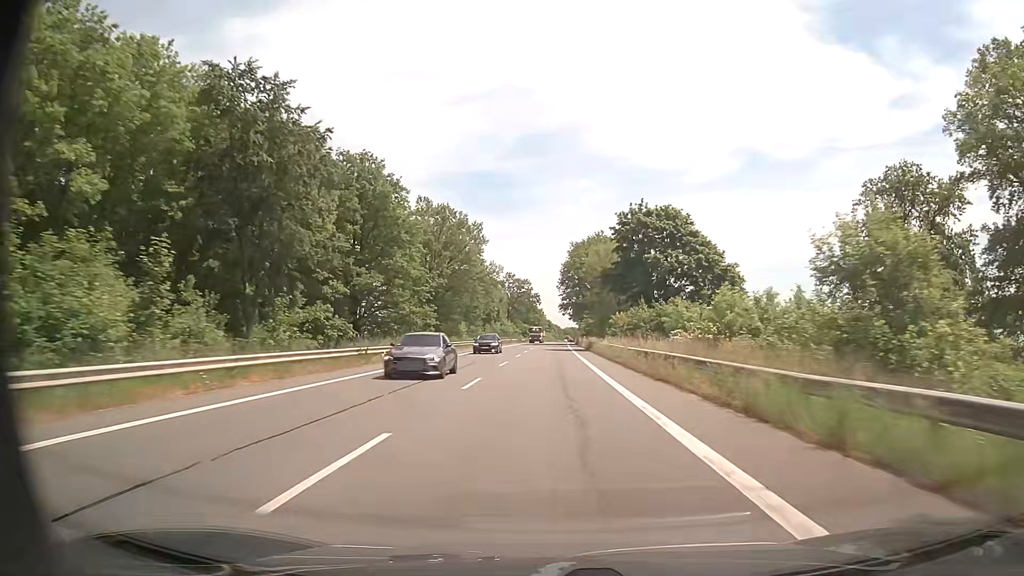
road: secondary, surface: asphalt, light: Day
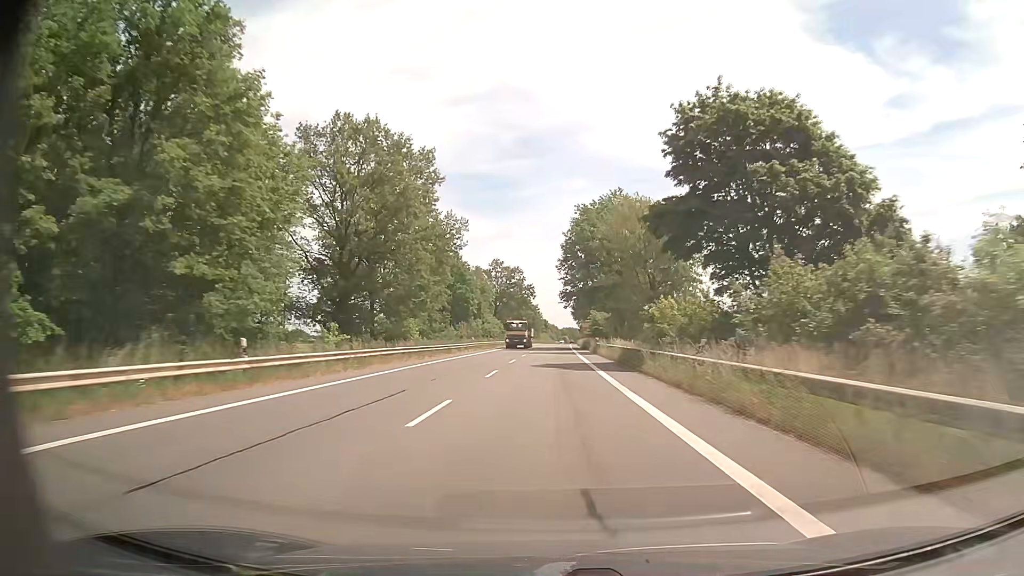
(+0.1, +31.4) m; 0°
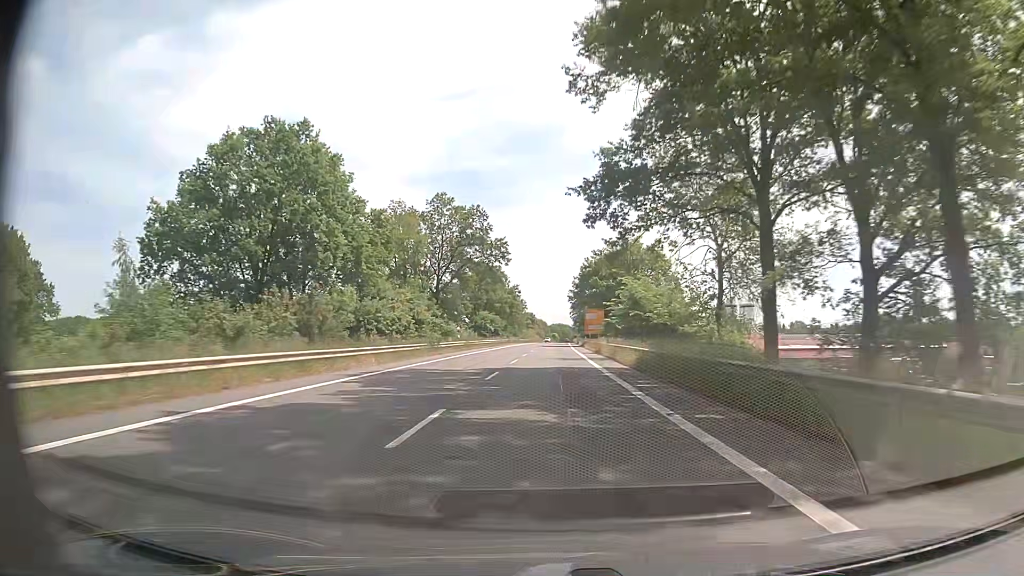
(+0.3, +62.8) m; +1°
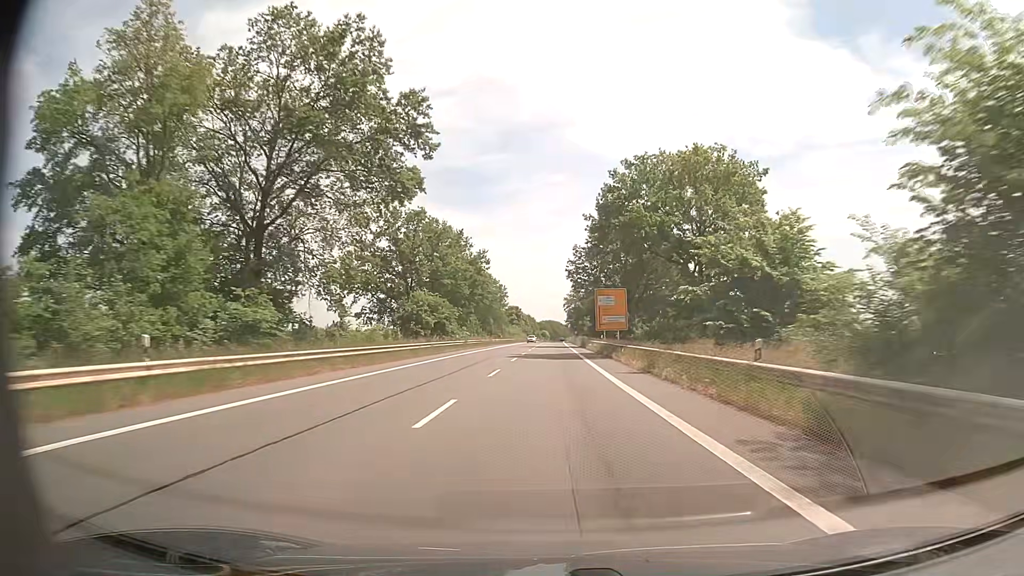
(+0.2, +47.1) m; +1°
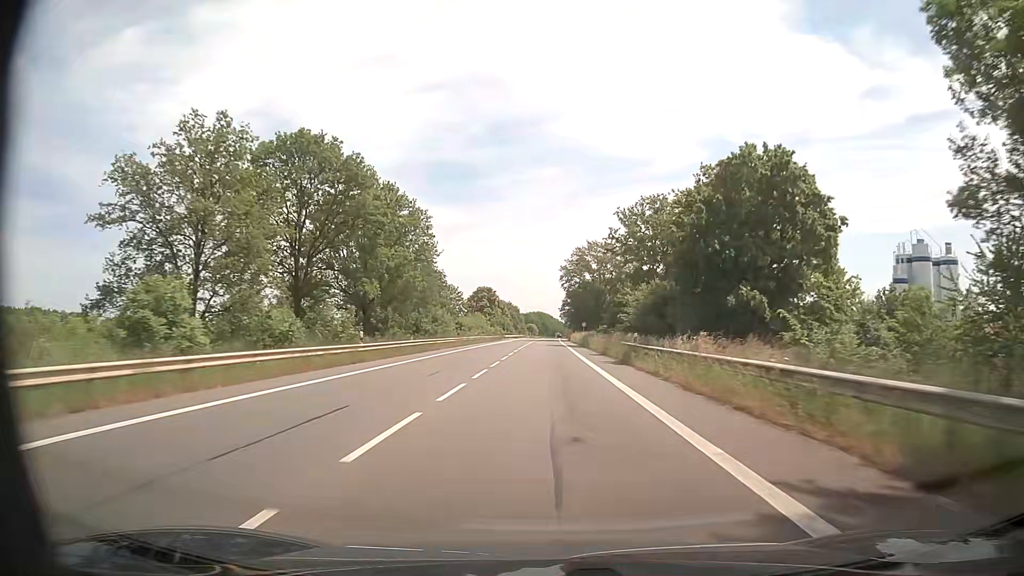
(+0.6, +78.0) m; +1°
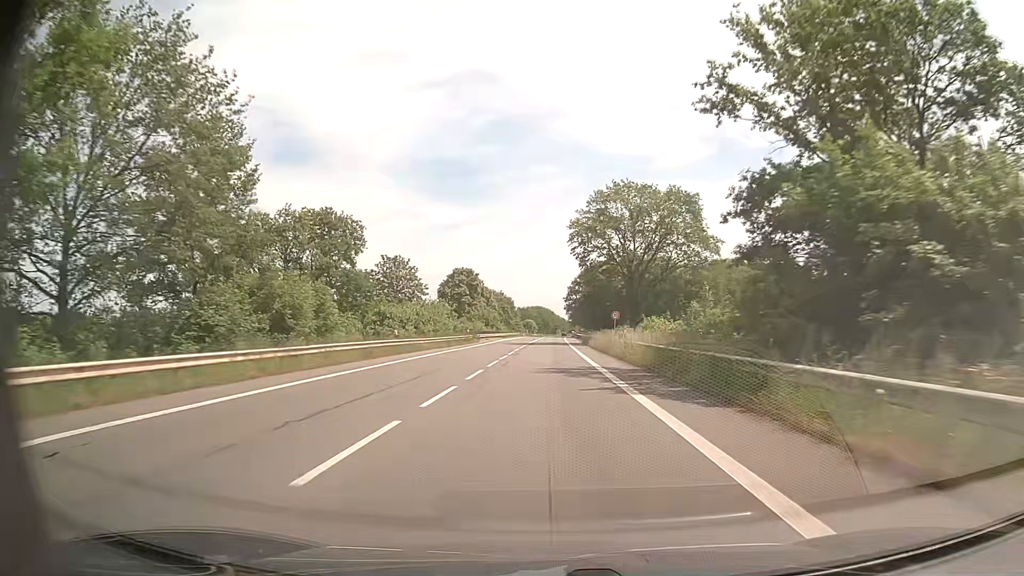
(-0.1, +43.2) m; 0°
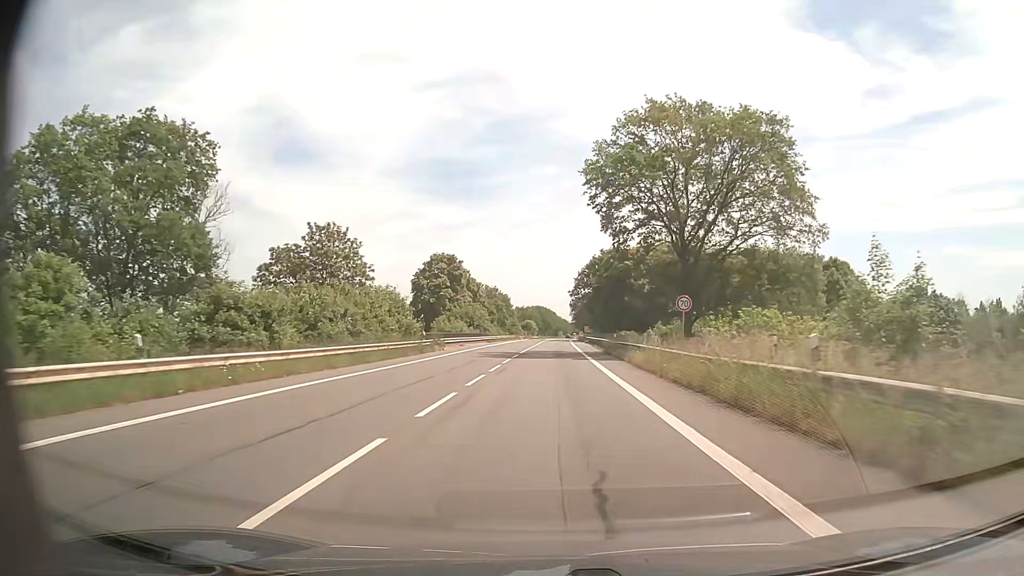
(0.0, +25.6) m; 0°
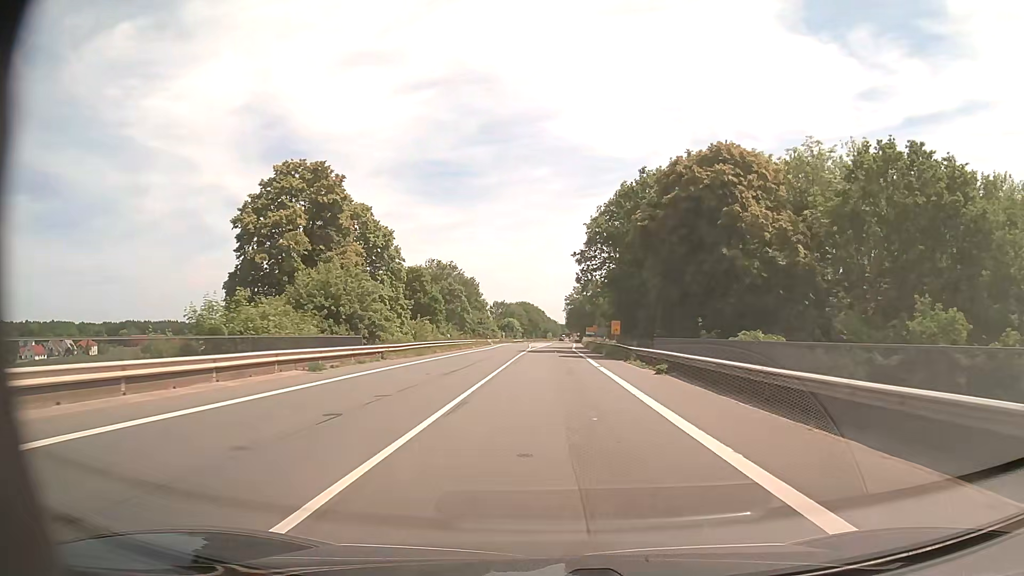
(+0.4, +56.5) m; +1°
(0, +10) (0, +20) (0, +30) (0, +40) (+1, +50) (+1, +60) (+1, +70) (+1, +80) (+2, +90) (+2, +100) m
